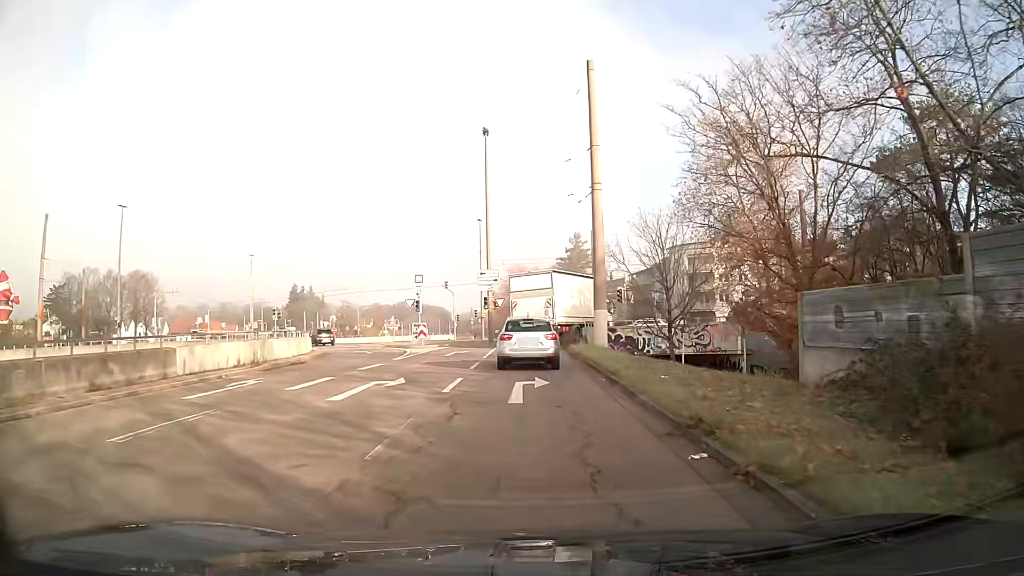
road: trunk_link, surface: asphalt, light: Day
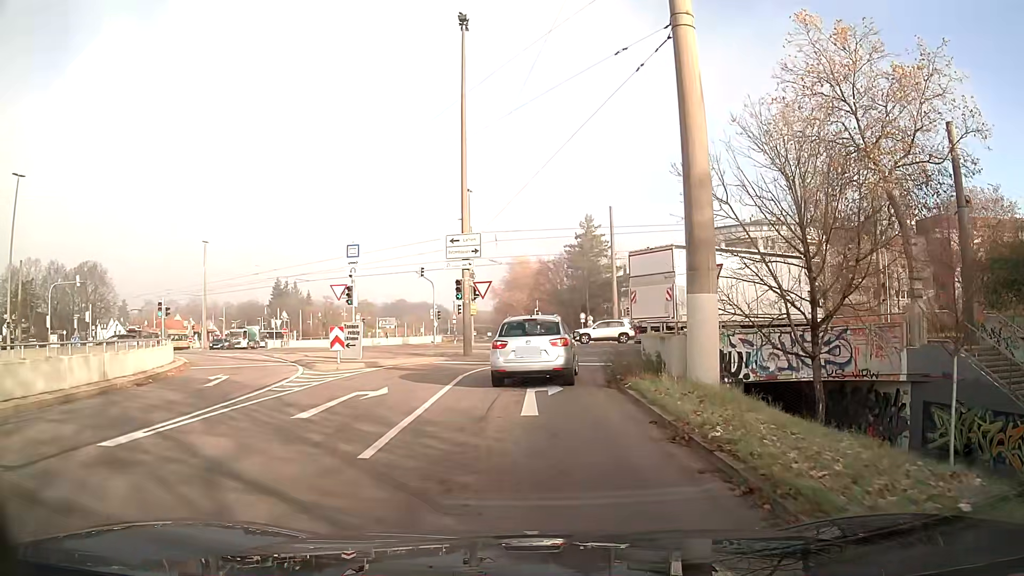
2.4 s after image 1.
(0.0, +17.9) m; 0°
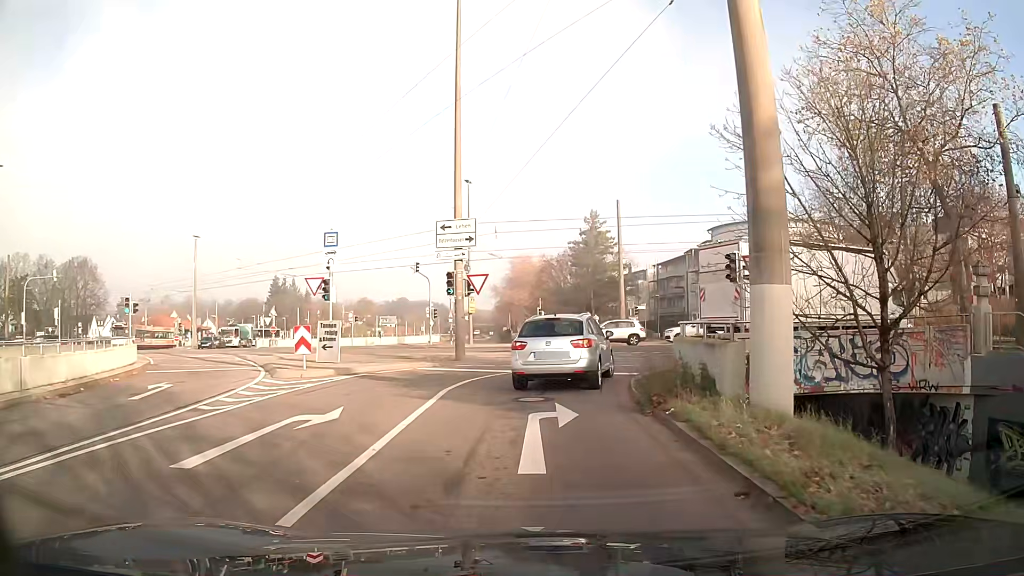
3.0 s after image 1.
(0.0, +3.6) m; 0°
(0, +10) (+3, +19) (+11, +25) (+21, +24) (+31, +22) (+40, +19) (+50, +16) (+59, +13) (+69, +10) (+78, +7) m
